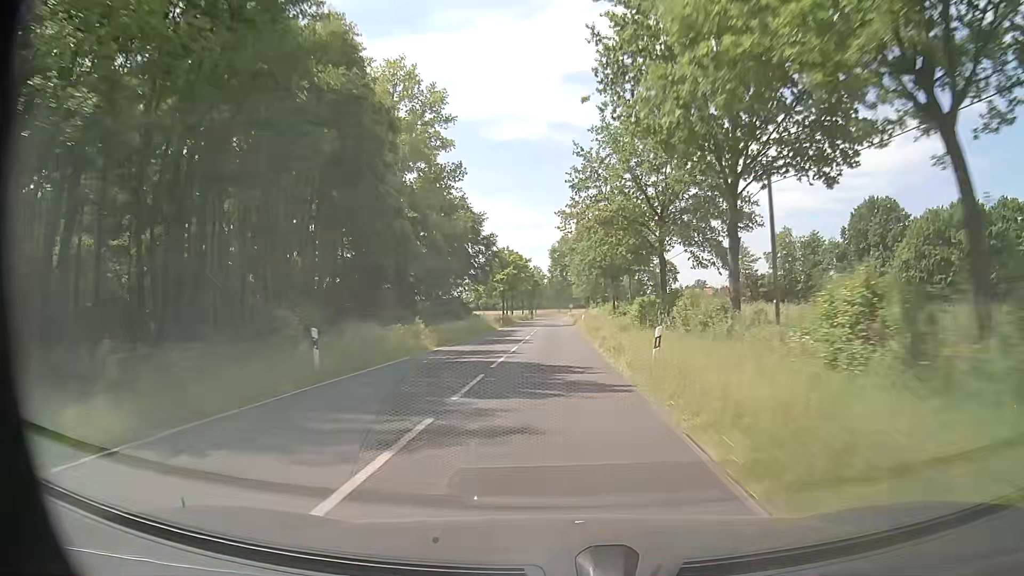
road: secondary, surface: asphalt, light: Day
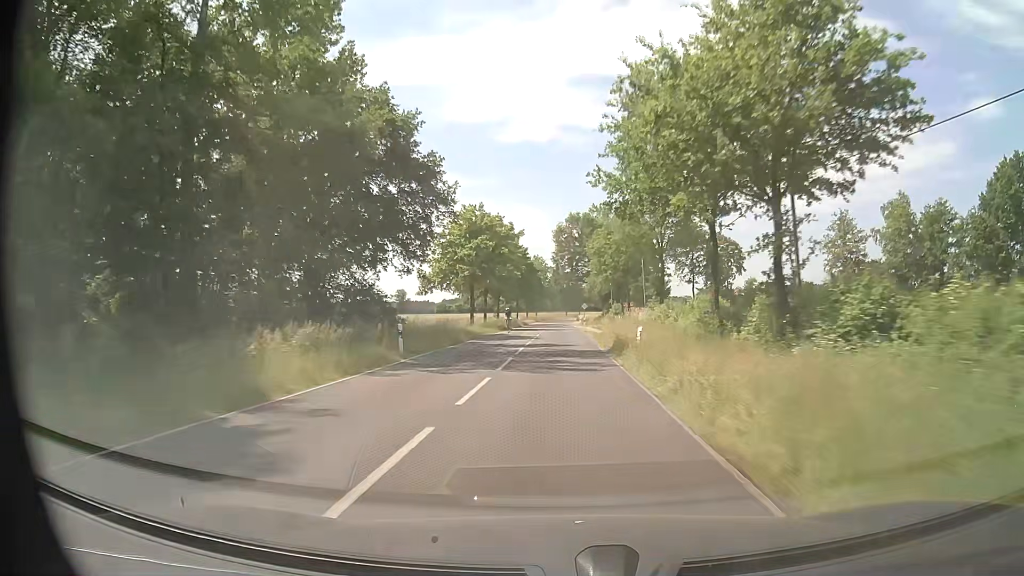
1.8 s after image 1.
(-0.2, +42.6) m; -1°
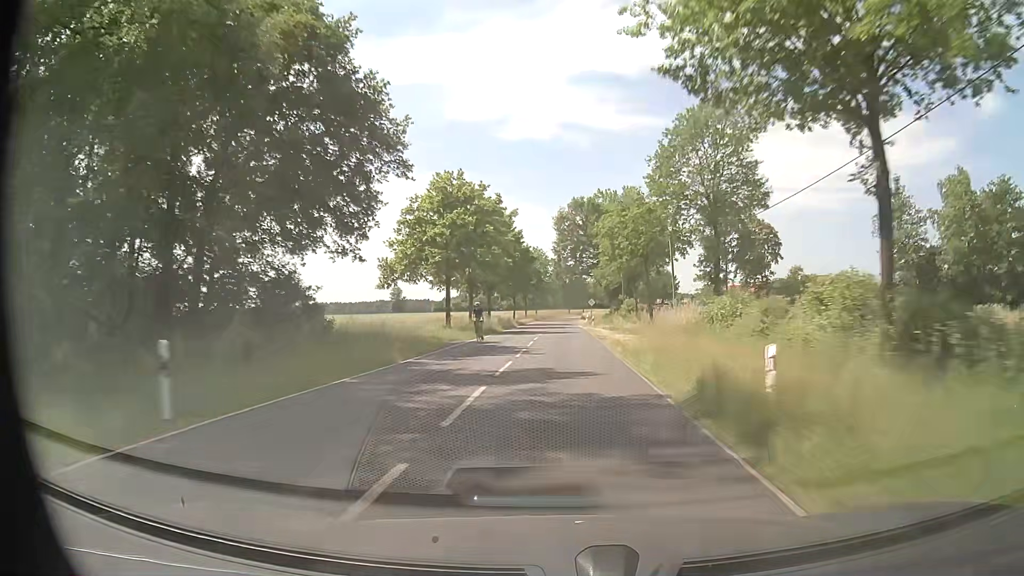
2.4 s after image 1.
(0.0, +14.0) m; 0°
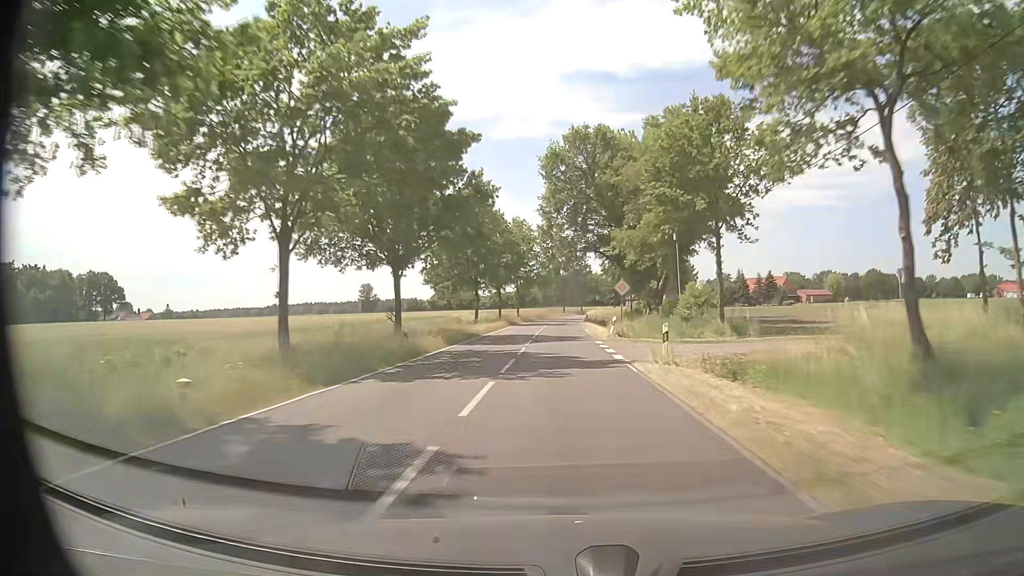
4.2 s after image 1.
(+0.1, +41.2) m; +1°
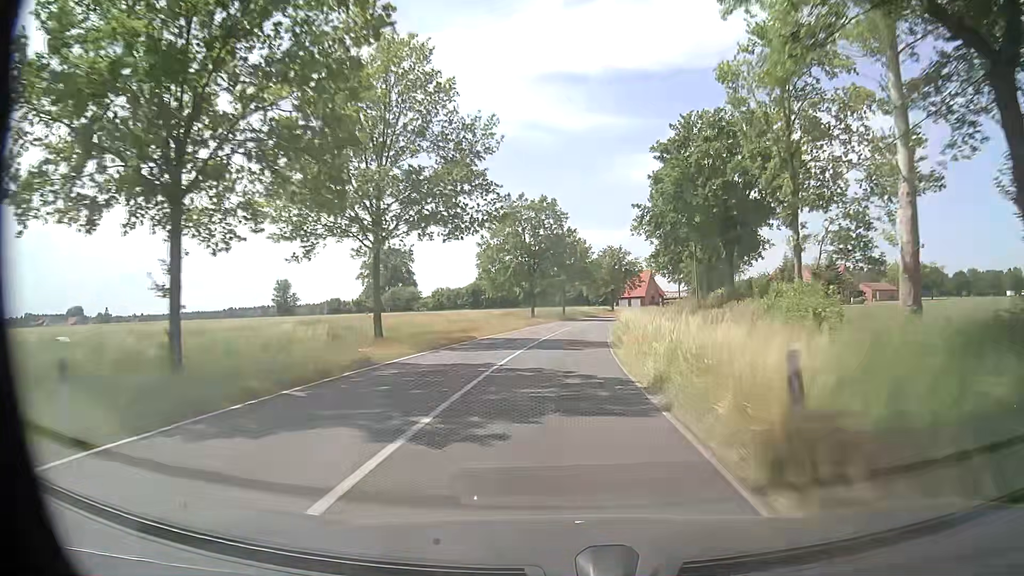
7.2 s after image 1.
(+0.6, +66.3) m; +3°
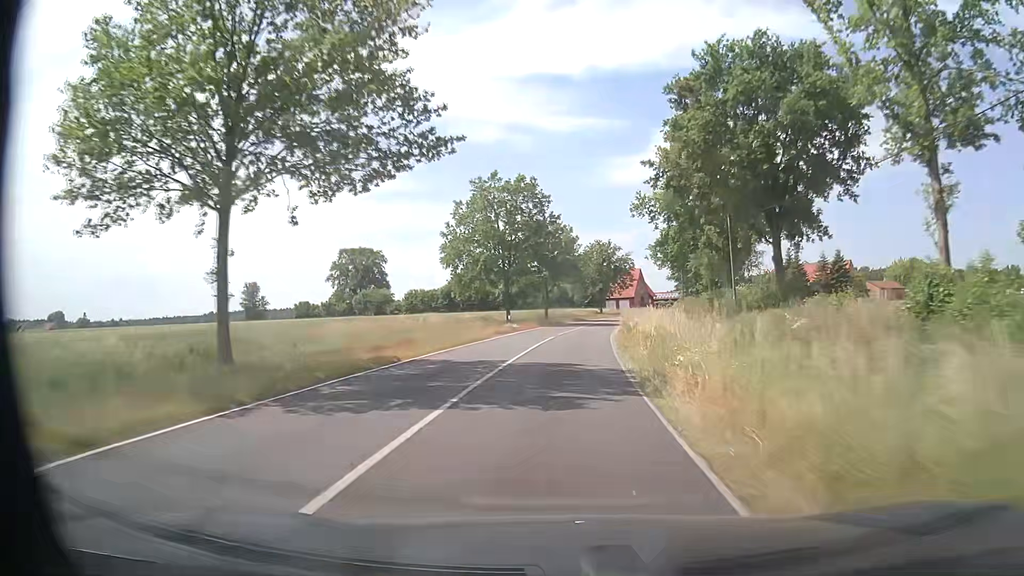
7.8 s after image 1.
(+0.1, +12.7) m; +1°
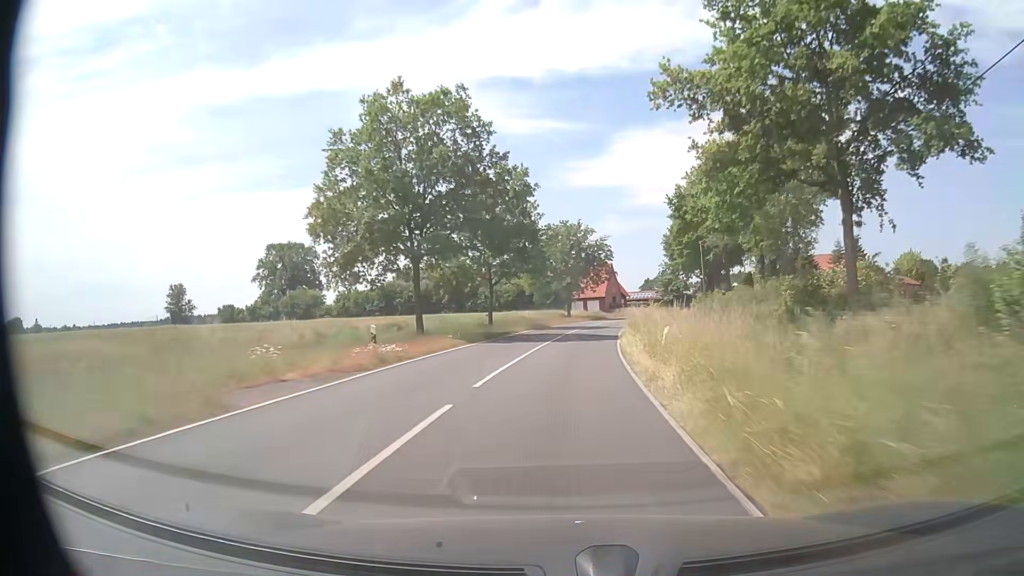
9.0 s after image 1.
(+0.6, +25.0) m; +3°
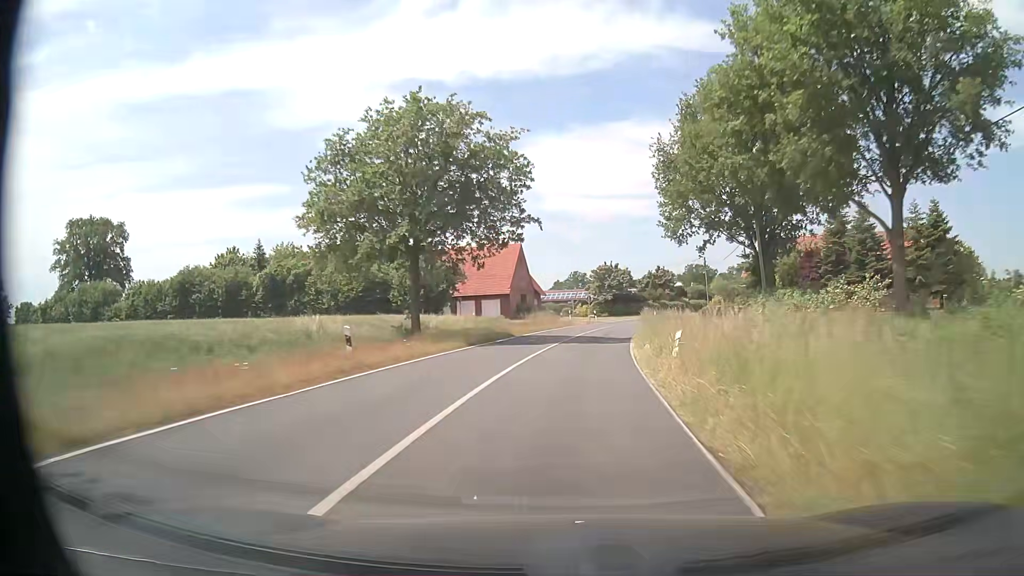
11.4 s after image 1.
(+3.4, +48.6) m; +9°
(0, +10) (+1, +20) (+2, +30) (+3, +40) (+5, +50) (+7, +59) (+10, +69) (+14, +78) (+18, +87) (+22, +96) m
